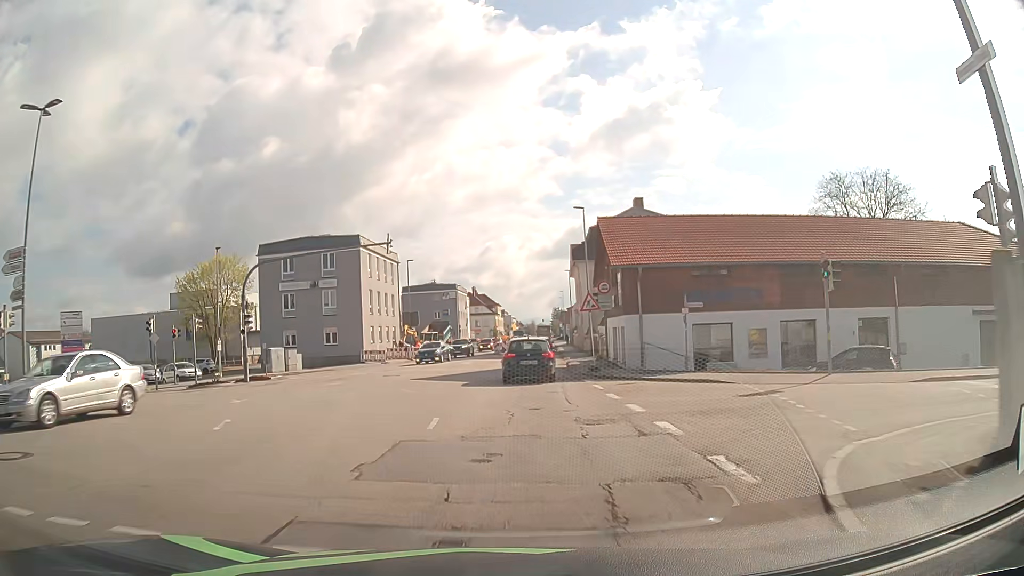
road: tertiary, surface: asphalt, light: Day
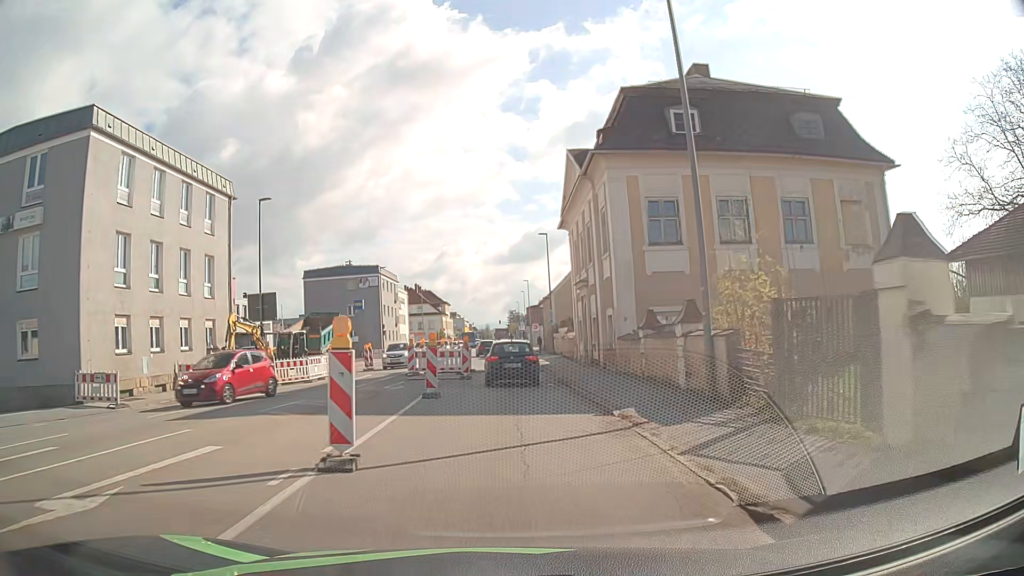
(+1.1, +33.6) m; +5°
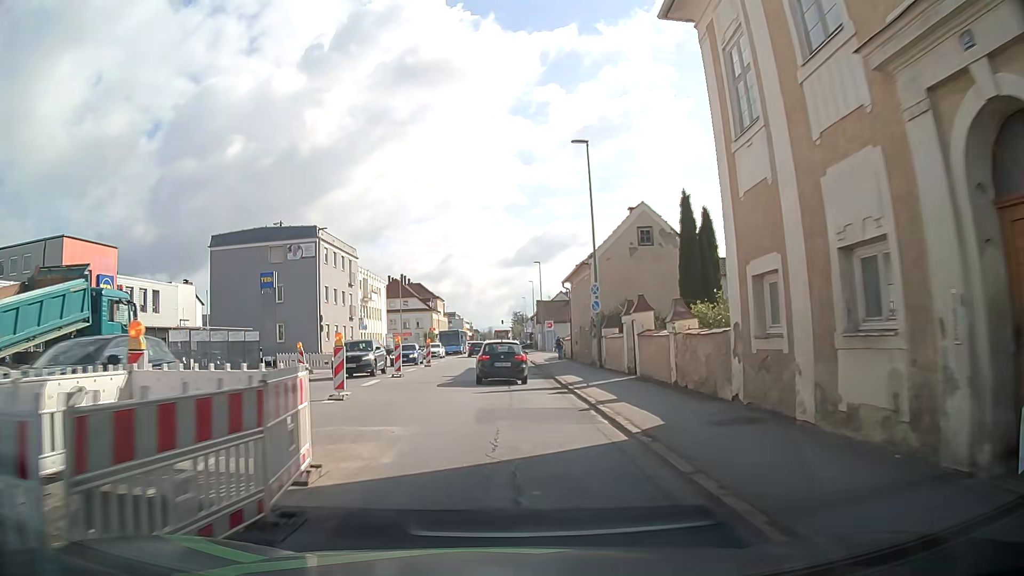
(-0.1, +27.3) m; 0°
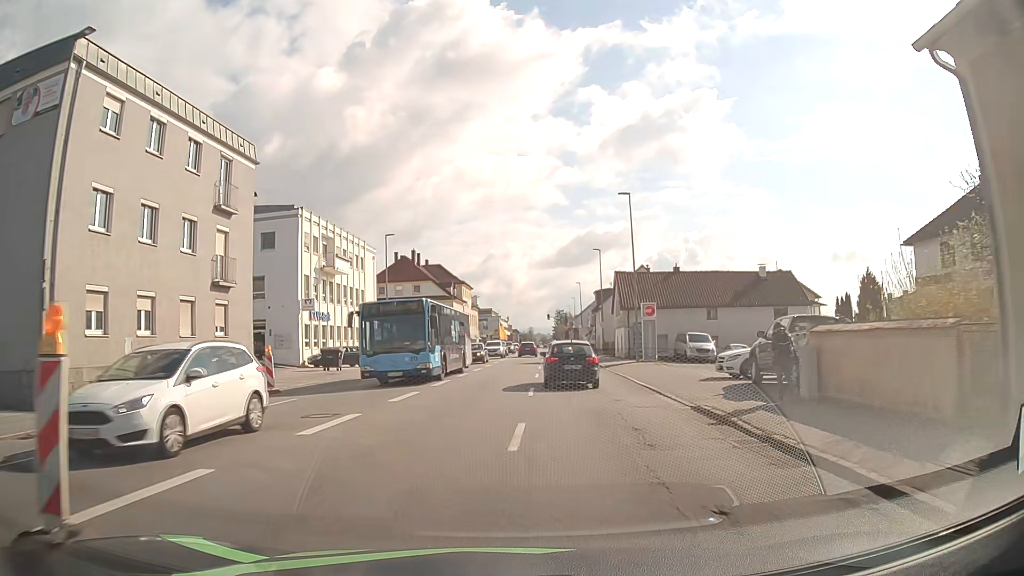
(-1.2, +35.9) m; -4°
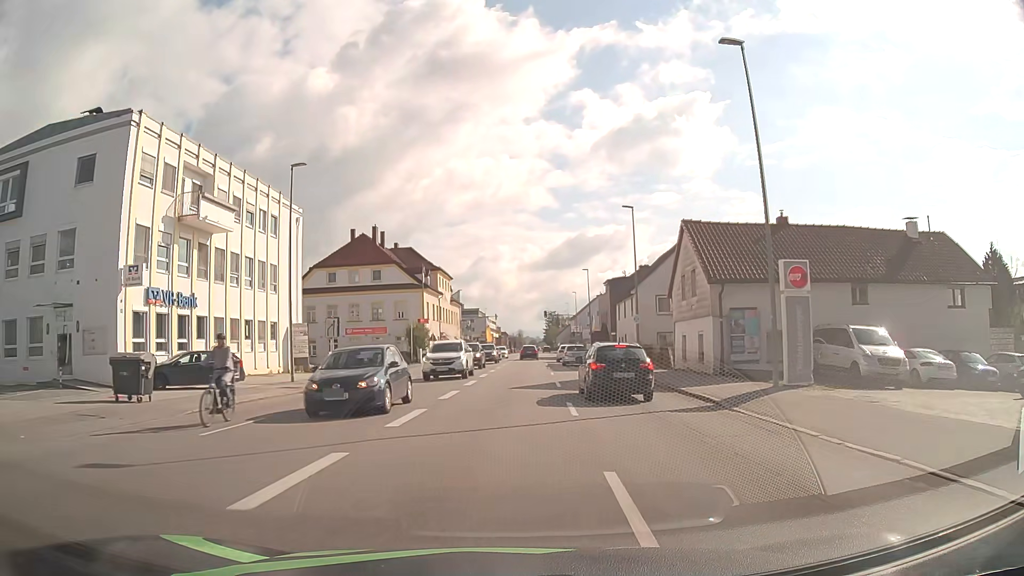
(+0.4, +22.5) m; +1°
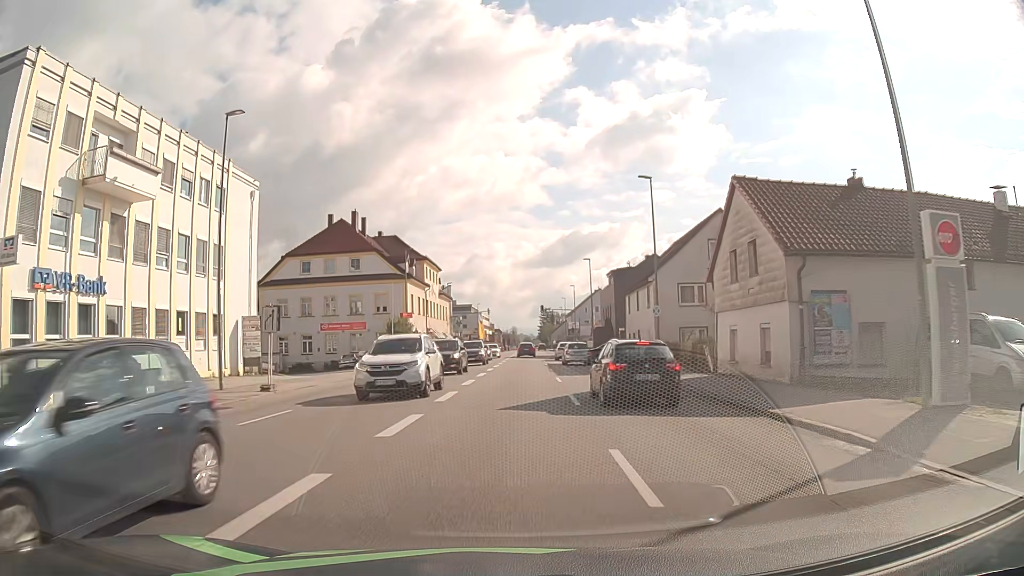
(+0.1, +7.6) m; +1°
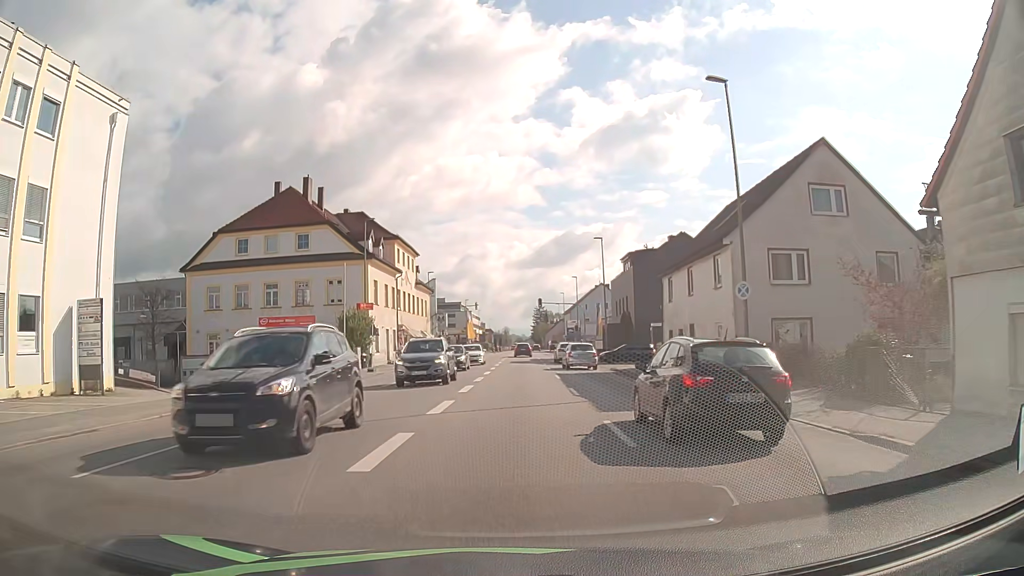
(+0.1, +14.8) m; +1°
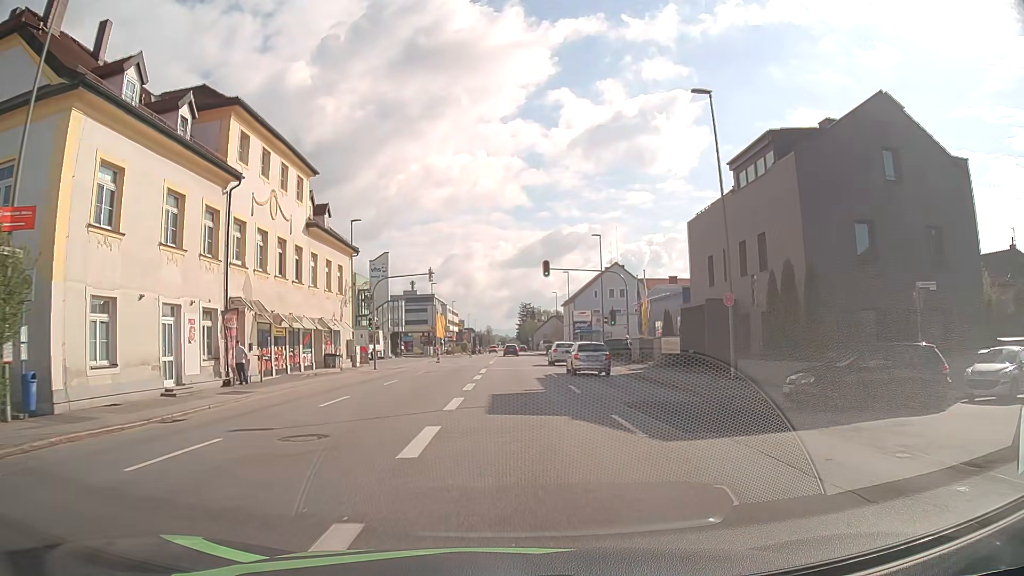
(+0.3, +35.0) m; +1°
(0, +10) (0, +20) (0, +30) (0, +40) (0, +50) (0, +60) (0, +70) (0, +80) (0, +90) (0, +100) m
